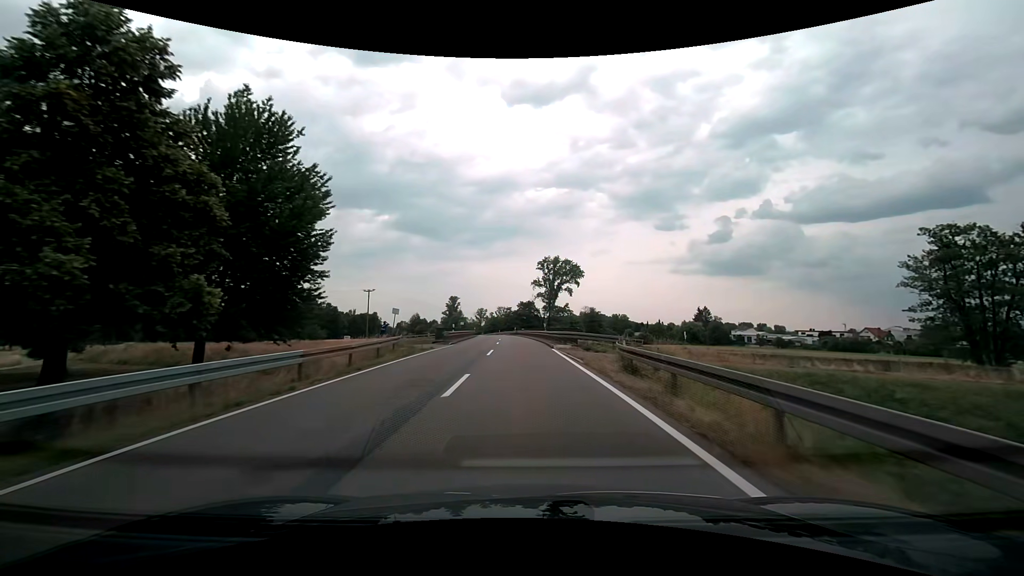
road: secondary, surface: asphalt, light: Day
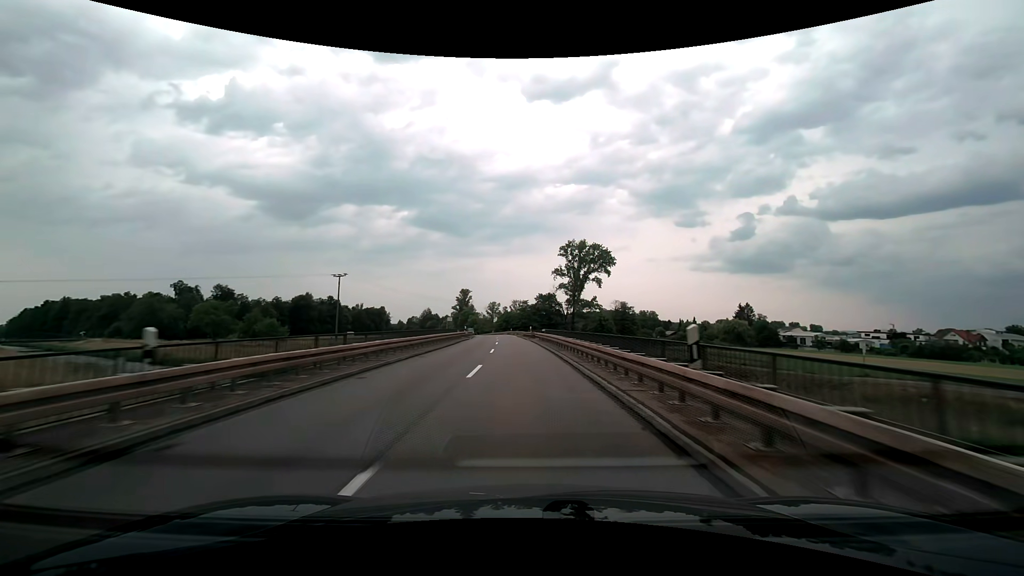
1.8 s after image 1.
(-0.5, +32.3) m; -2°
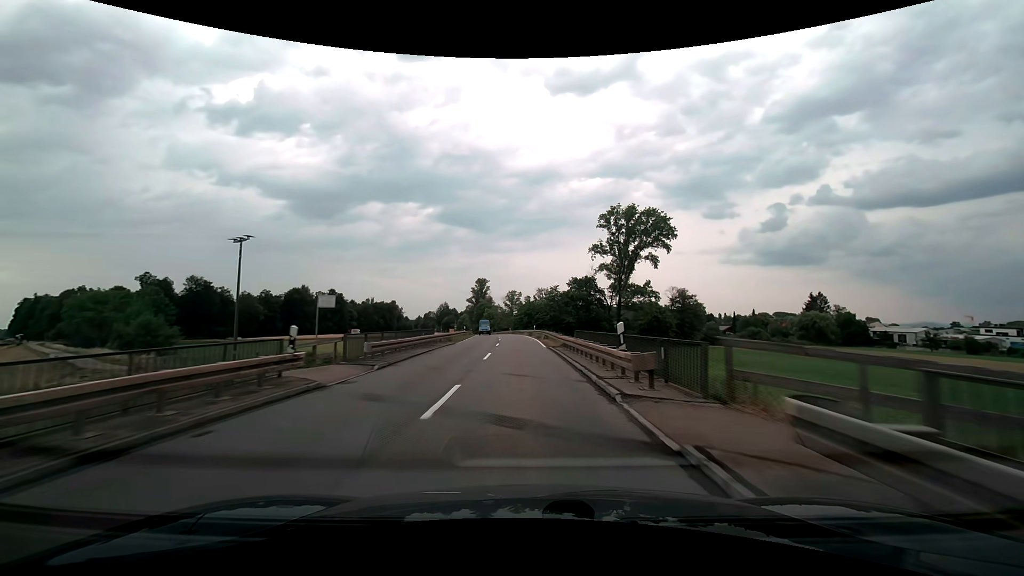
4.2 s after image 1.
(-1.1, +42.1) m; -3°
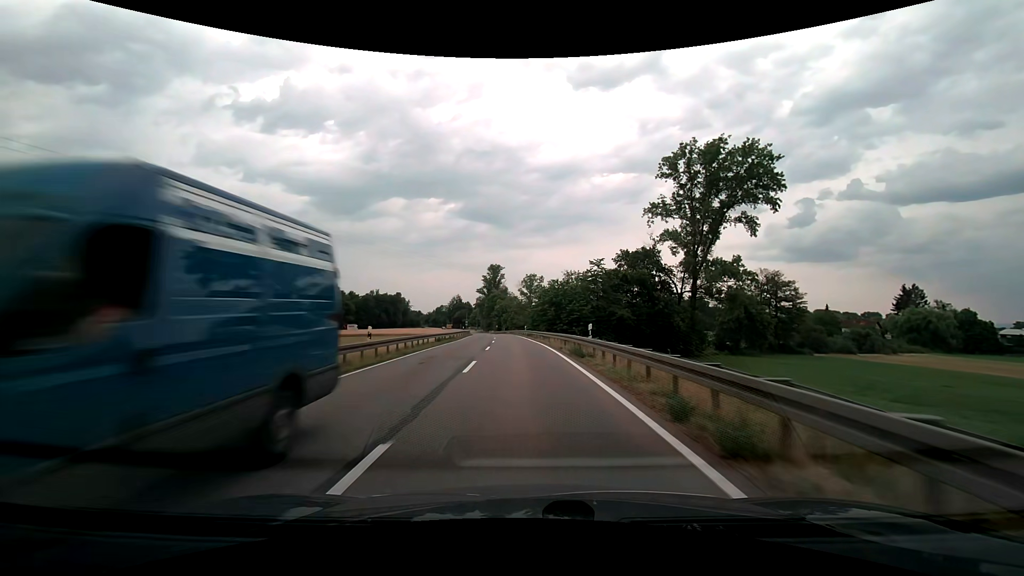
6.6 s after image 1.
(-0.8, +41.4) m; -2°
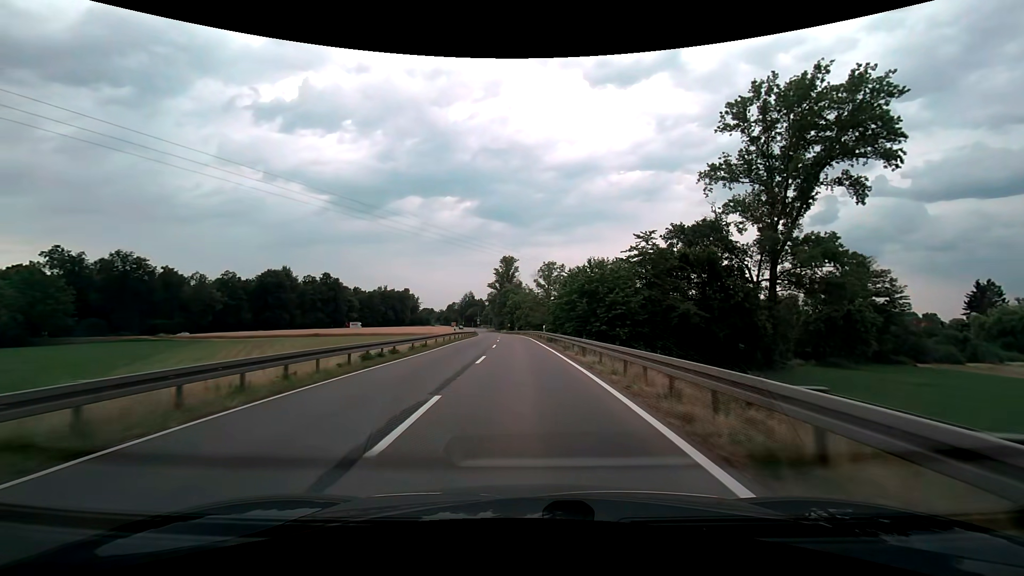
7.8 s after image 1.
(-0.3, +20.5) m; -2°
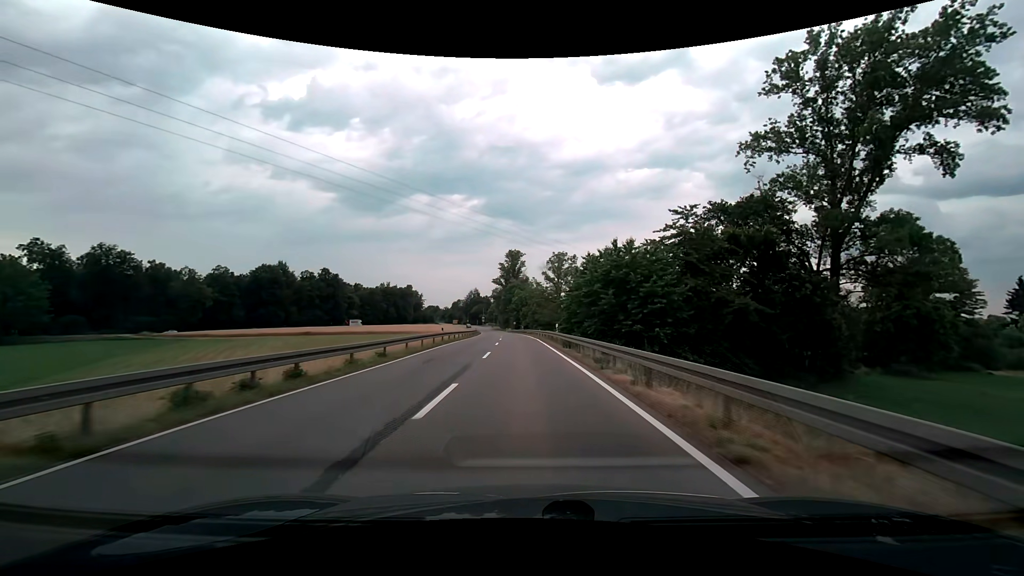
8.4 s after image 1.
(-0.1, +10.3) m; -1°
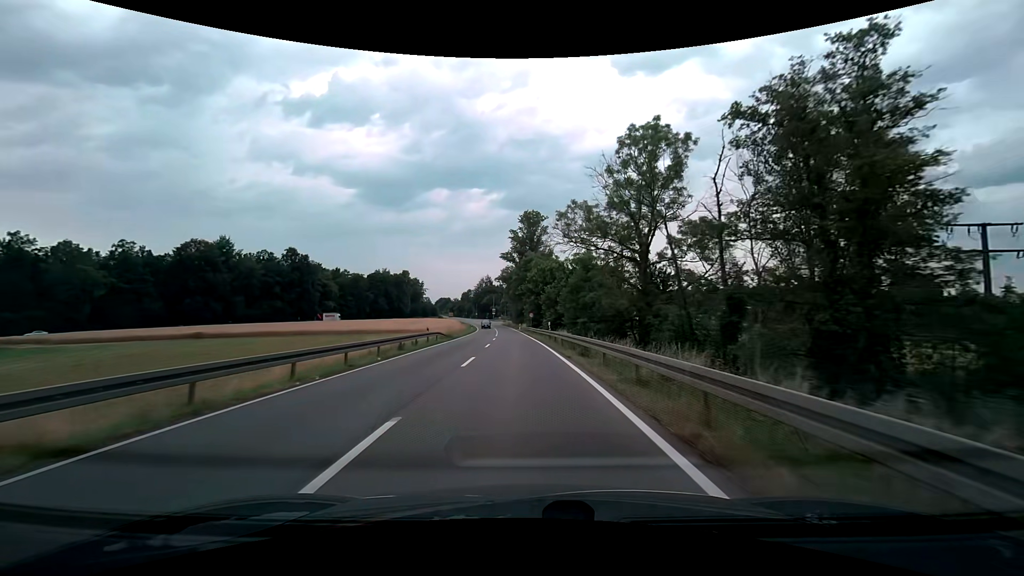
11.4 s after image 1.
(-1.0, +52.2) m; -2°
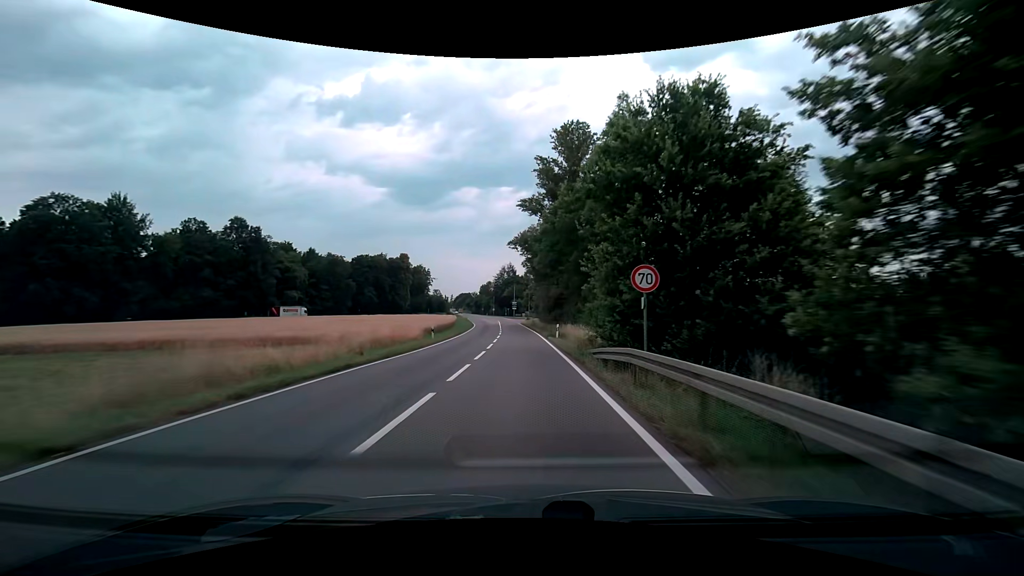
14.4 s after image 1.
(-1.5, +52.0) m; -3°
(0, +10) (0, +20) (0, +30) (-1, +40) (-1, +50) (-1, +60) (-2, +70) (-2, +80) (-3, +90) (-3, +100) m
